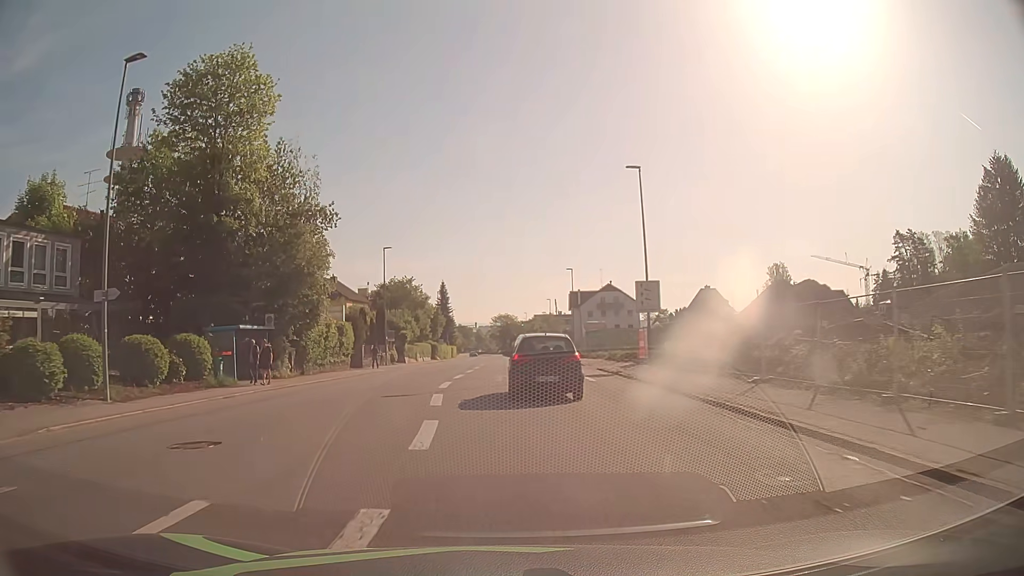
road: tertiary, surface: asphalt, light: Day
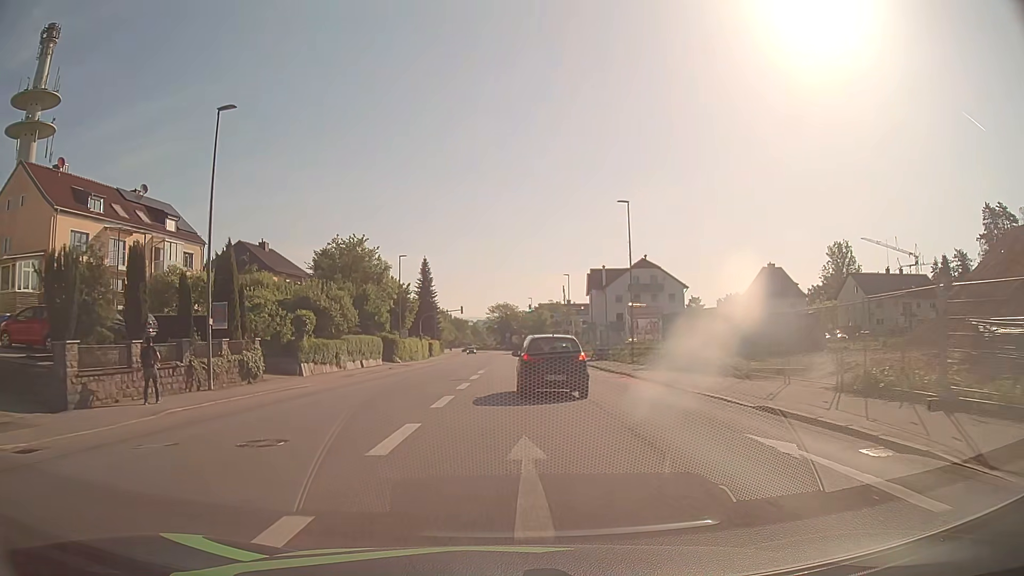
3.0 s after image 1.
(-0.3, +36.3) m; 0°
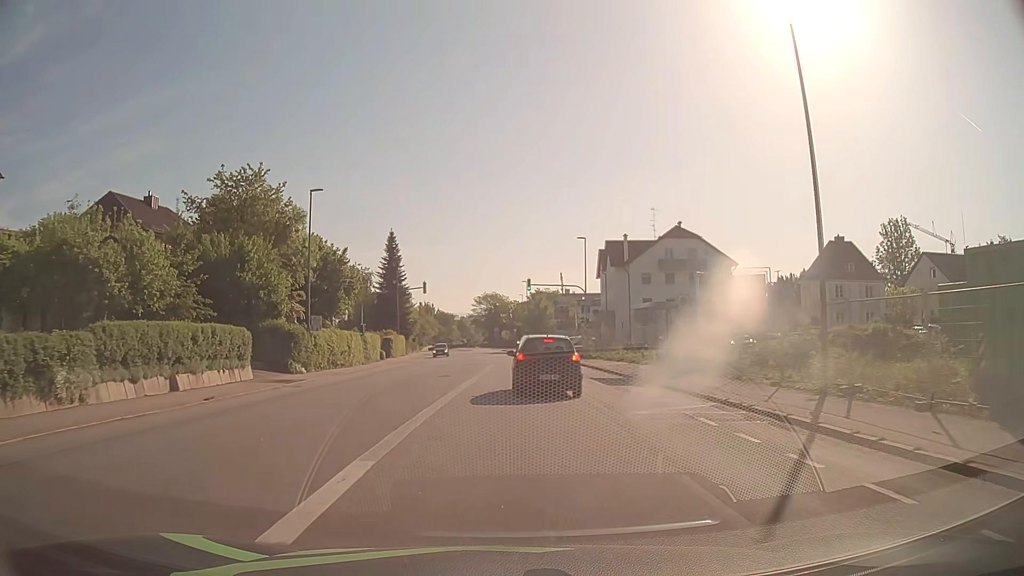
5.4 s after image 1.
(+0.1, +27.4) m; +1°
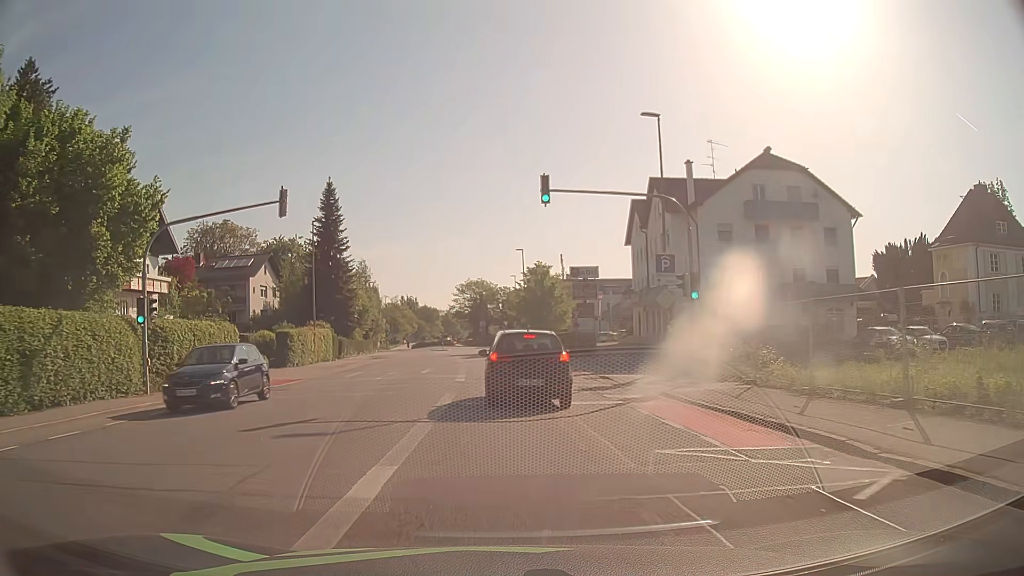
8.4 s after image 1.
(+0.2, +31.4) m; +1°
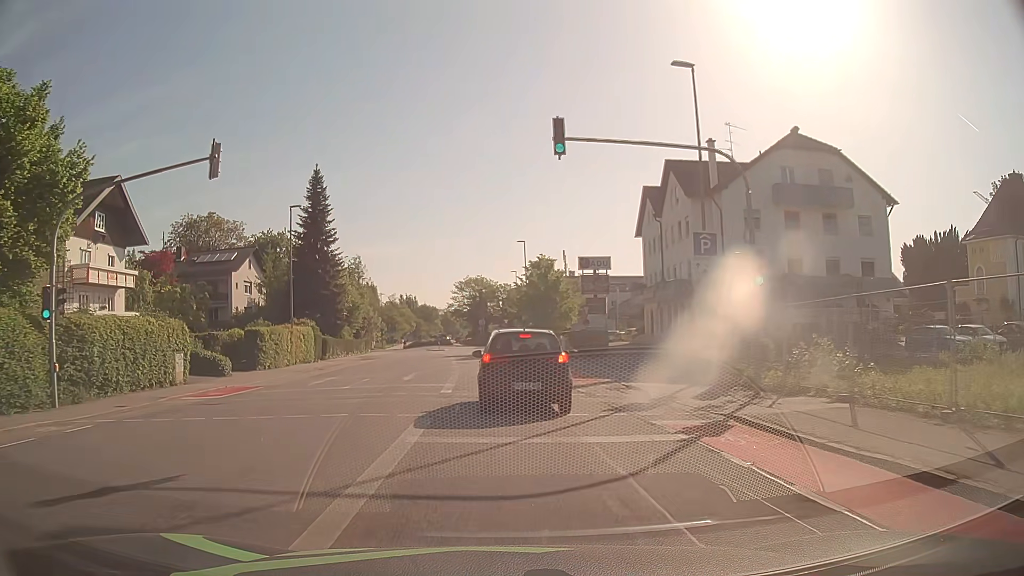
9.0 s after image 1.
(0.0, +5.2) m; 0°
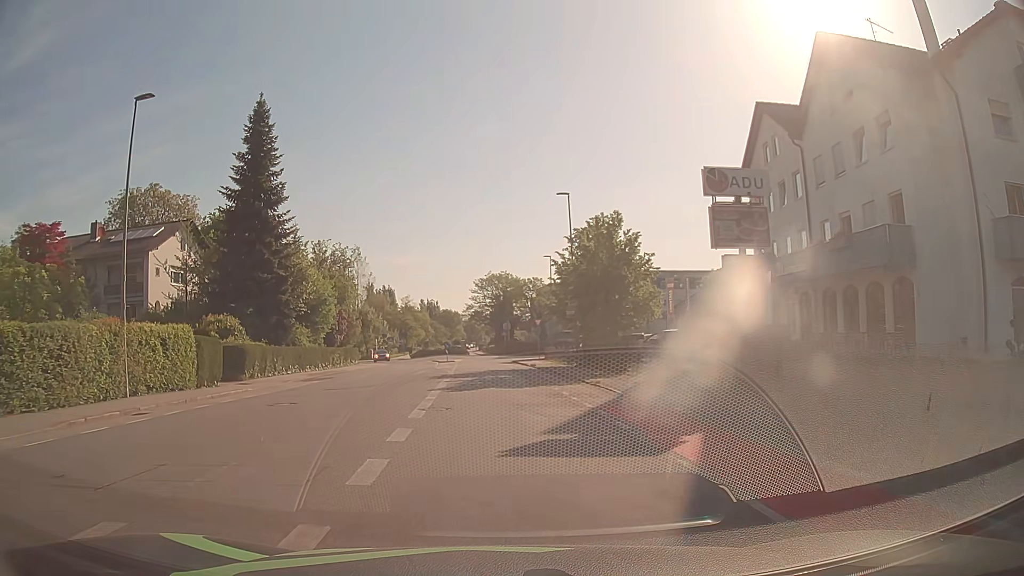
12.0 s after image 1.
(-0.6, +22.7) m; -3°
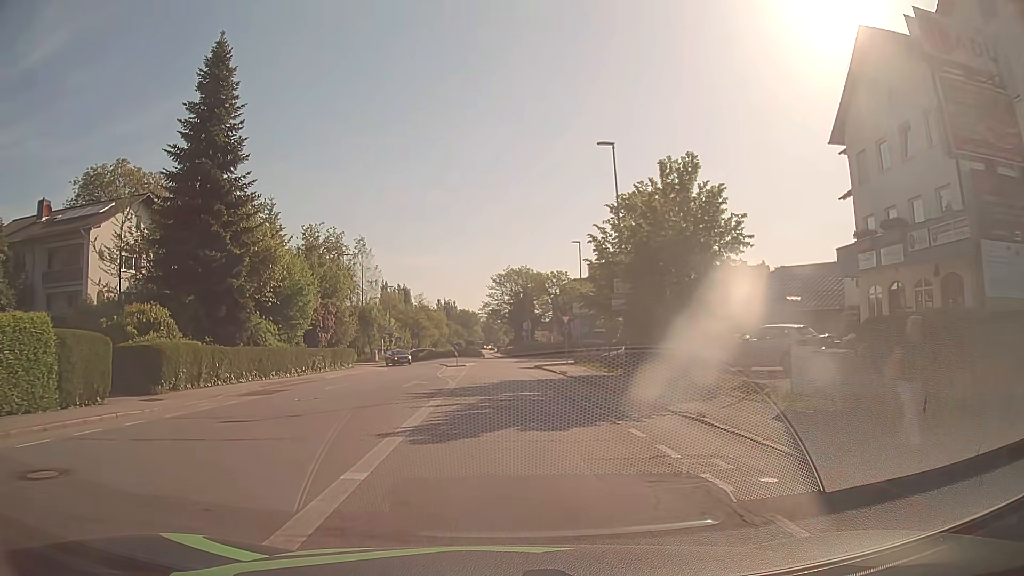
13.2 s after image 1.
(0.0, +10.8) m; -1°
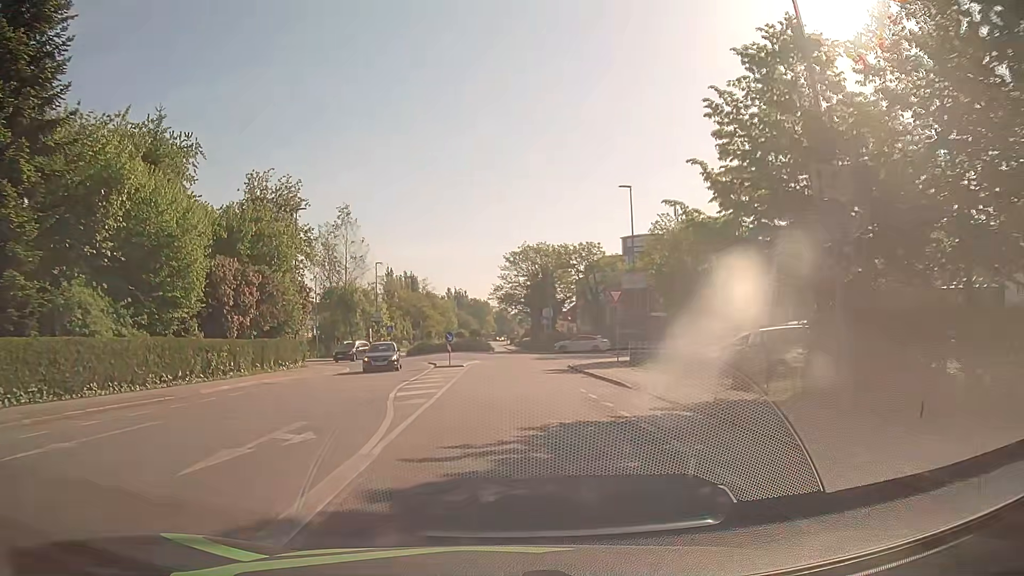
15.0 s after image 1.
(-0.3, +18.3) m; -1°
(0, +10) (0, +20) (0, +30) (+1, +40) (+3, +50) (+3, +60) (+1, +69) (-1, +79) (-2, +89) (-2, +99) m
